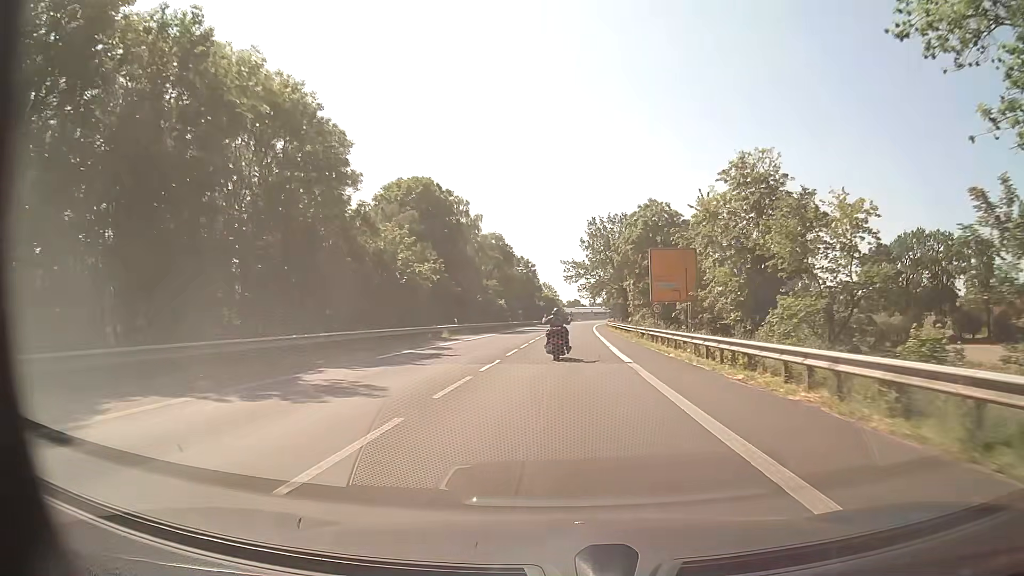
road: primary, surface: asphalt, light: Day
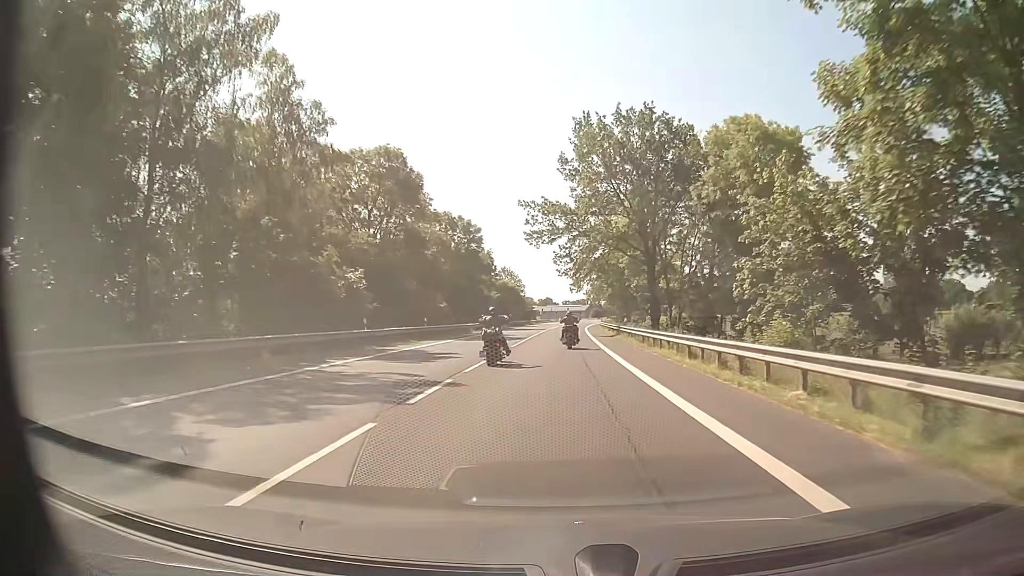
(+0.8, +55.8) m; +2°
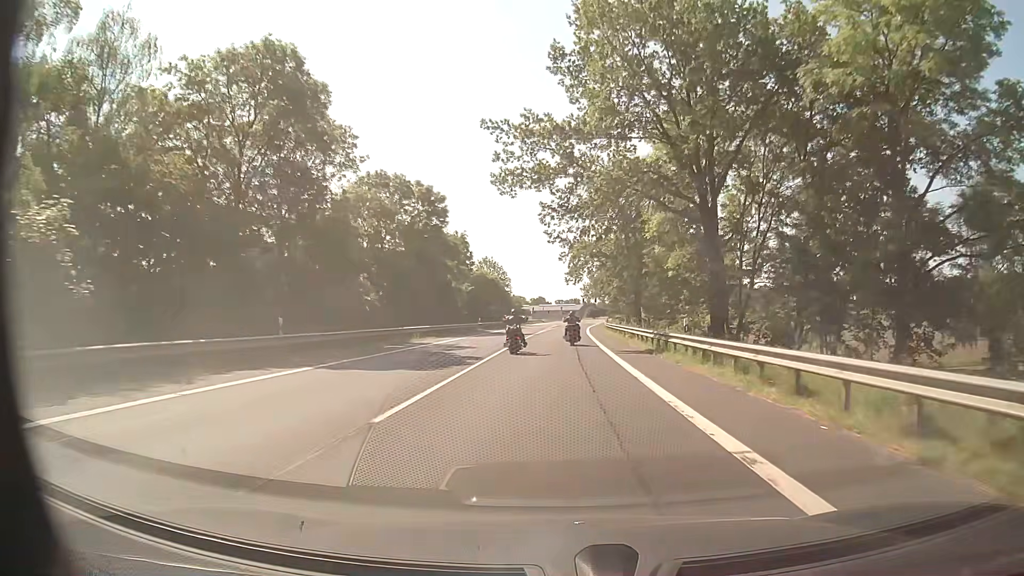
(+0.1, +22.3) m; +1°
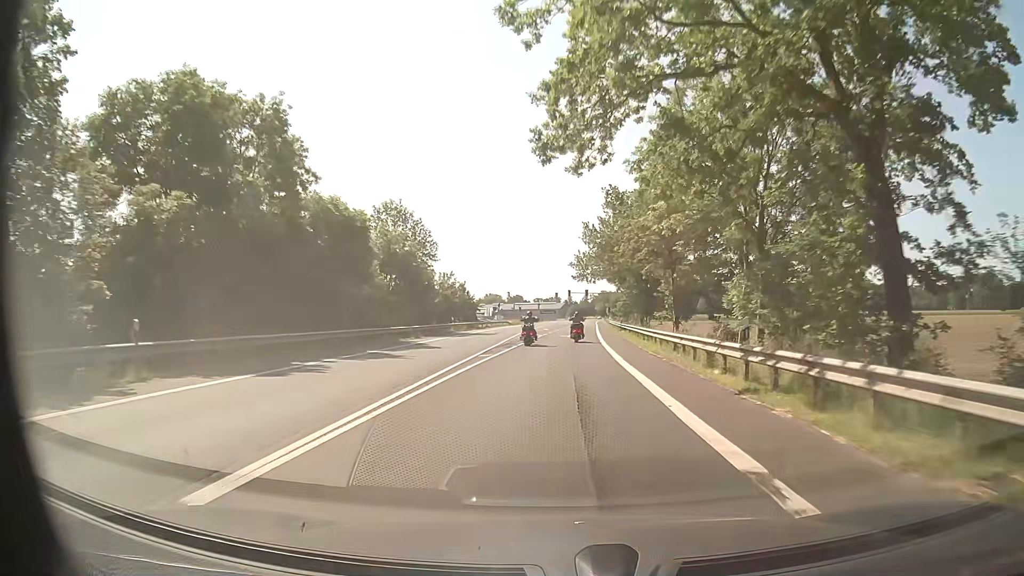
(+0.5, +55.8) m; +1°
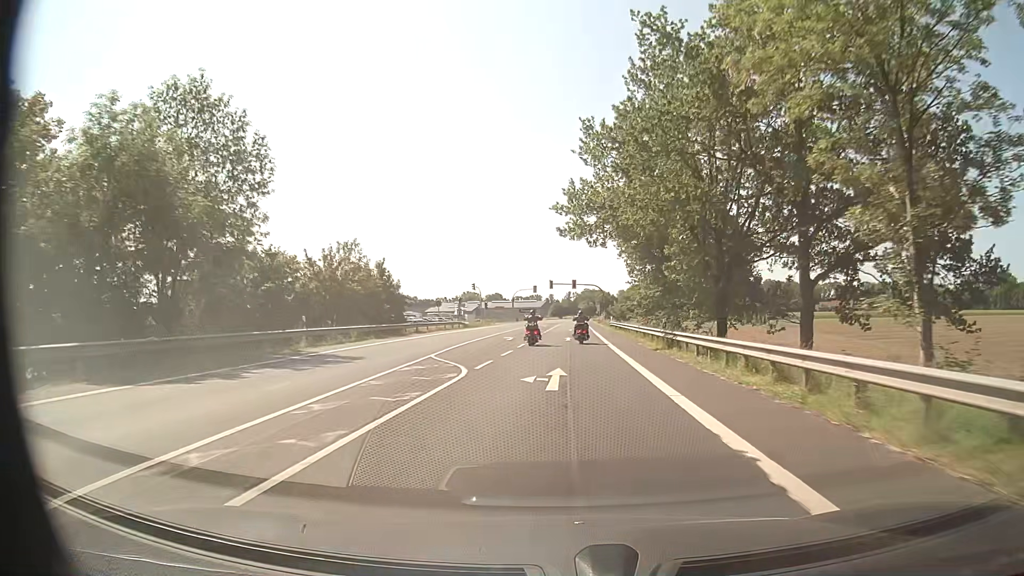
(+0.5, +33.0) m; +2°
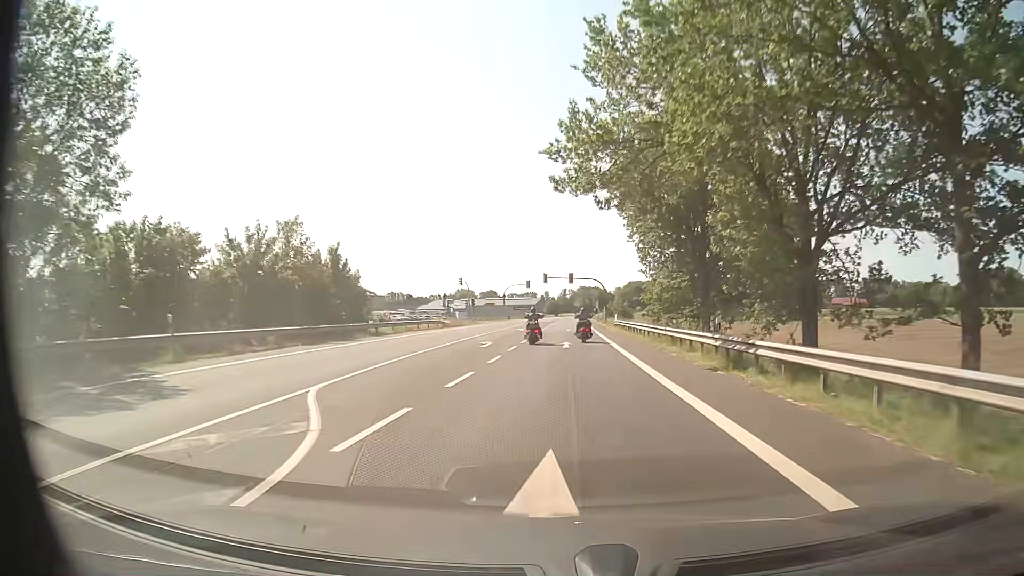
(0.0, +10.5) m; 0°
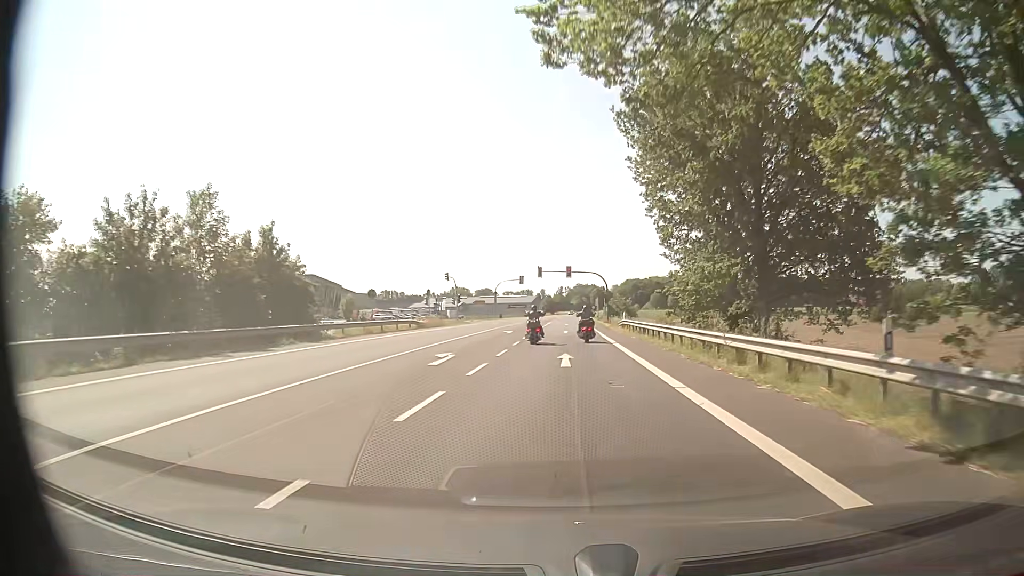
(0.0, +10.0) m; 0°
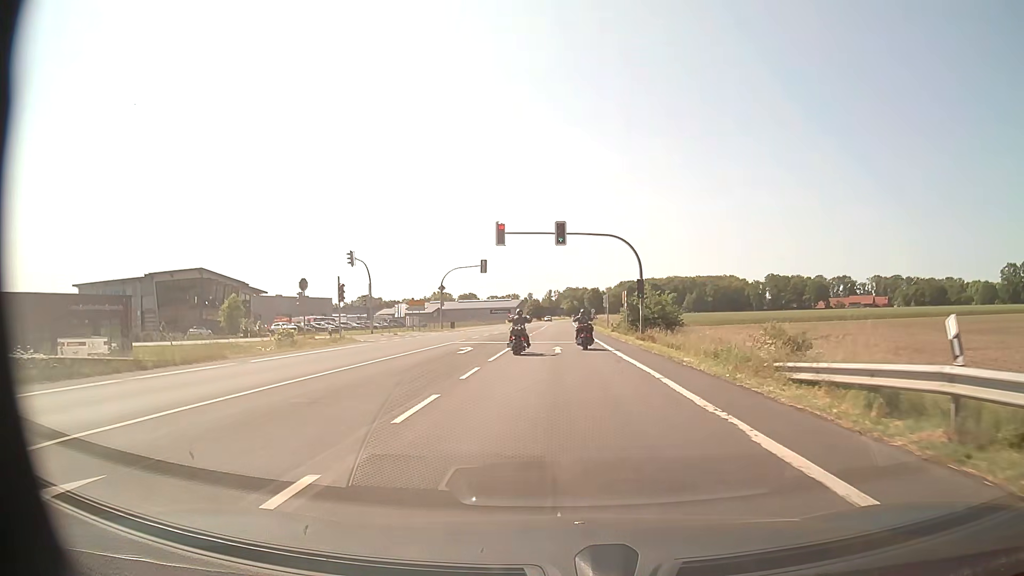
(+0.5, +41.6) m; +1°
(0, +10) (0, +20) (0, +30) (0, +40) (0, +50) (0, +60) (0, +70) (0, +80) (0, +90) (0, +100) m
